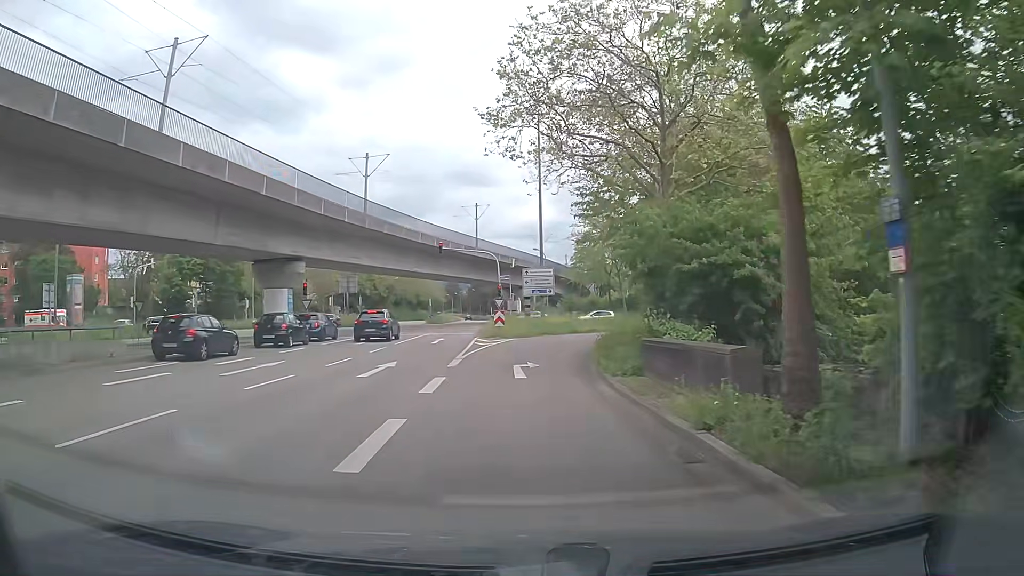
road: tertiary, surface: asphalt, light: Day
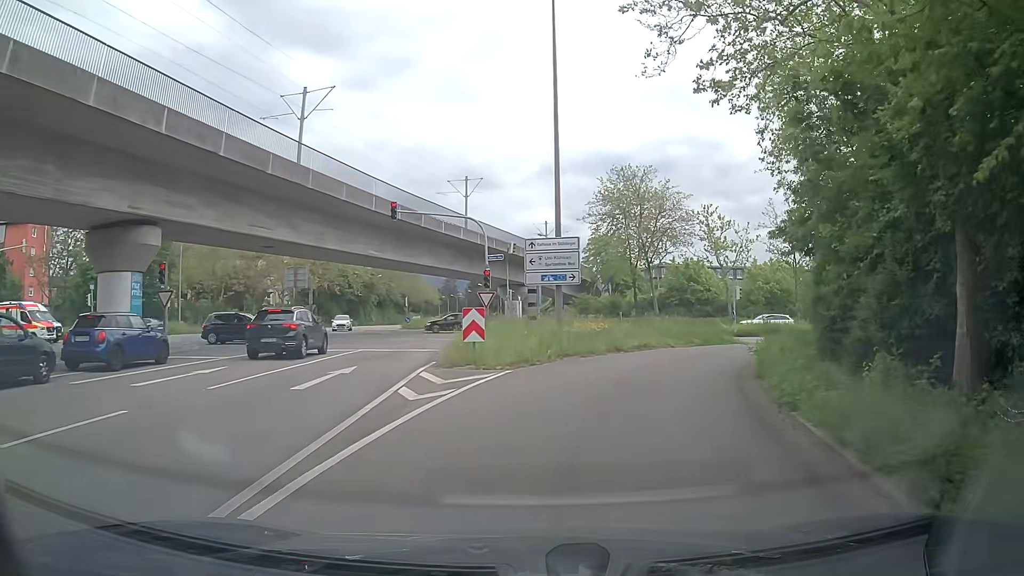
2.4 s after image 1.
(-0.4, +18.3) m; 0°
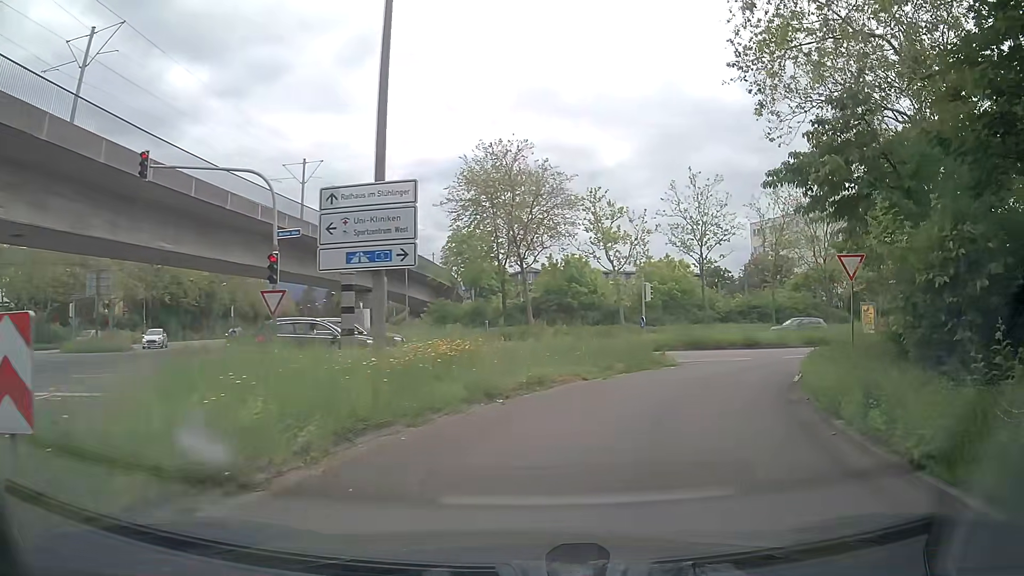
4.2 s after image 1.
(+1.0, +11.6) m; +11°
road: secondary_link
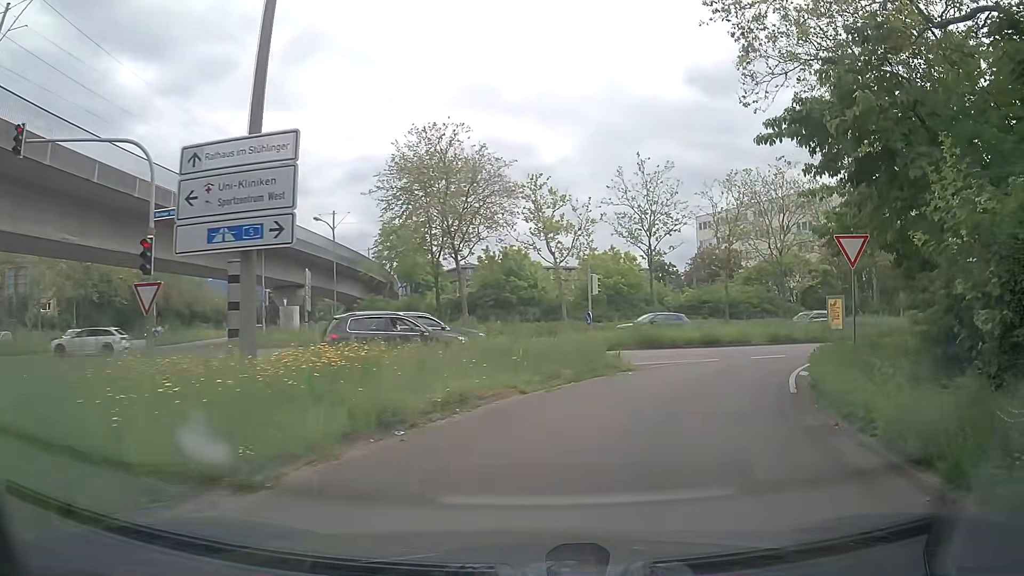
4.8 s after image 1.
(+0.2, +3.5) m; +6°
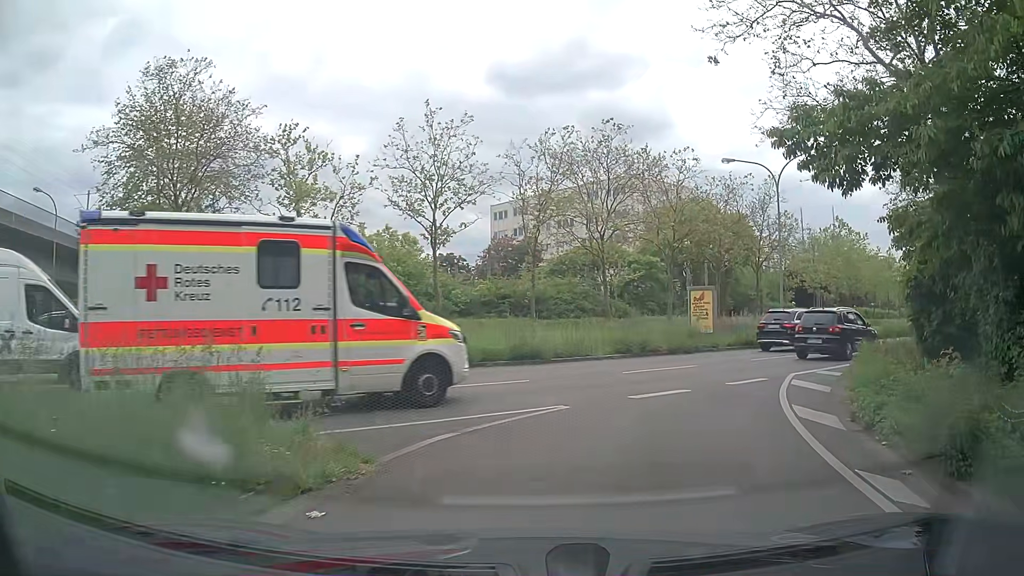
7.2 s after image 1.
(+1.8, +11.6) m; +17°
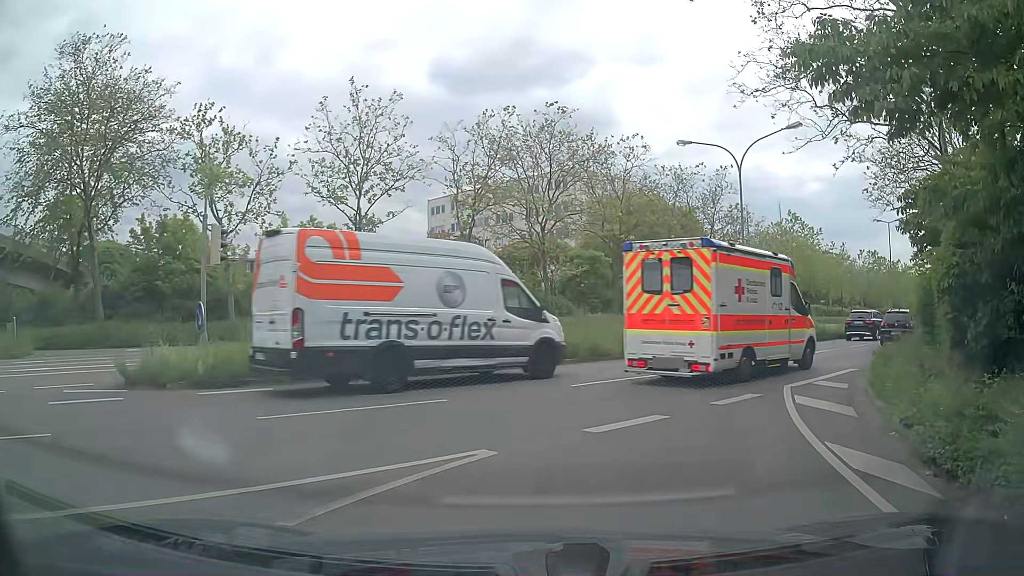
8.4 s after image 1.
(+0.2, +3.3) m; +7°
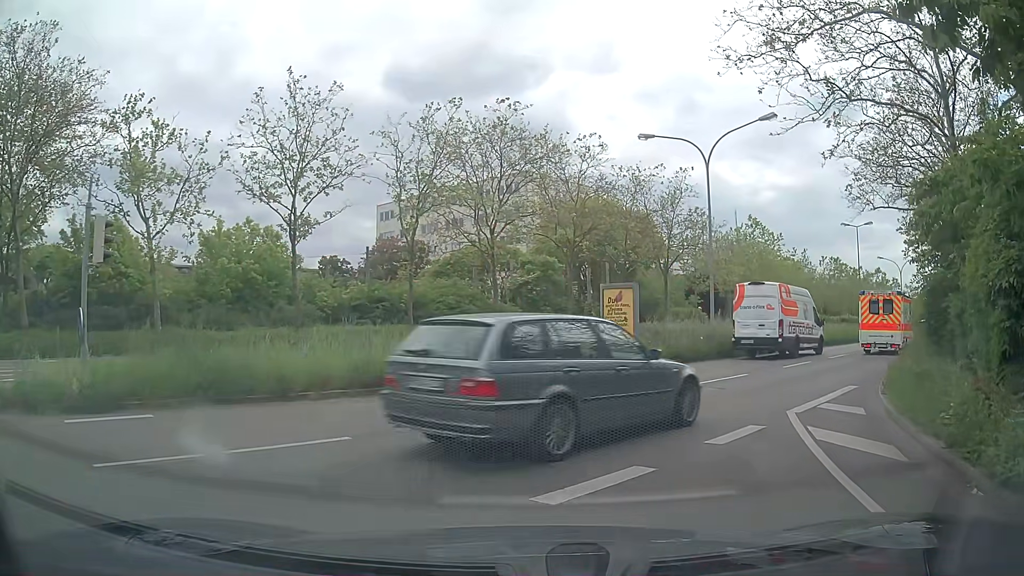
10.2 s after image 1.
(-0.1, +2.7) m; +4°
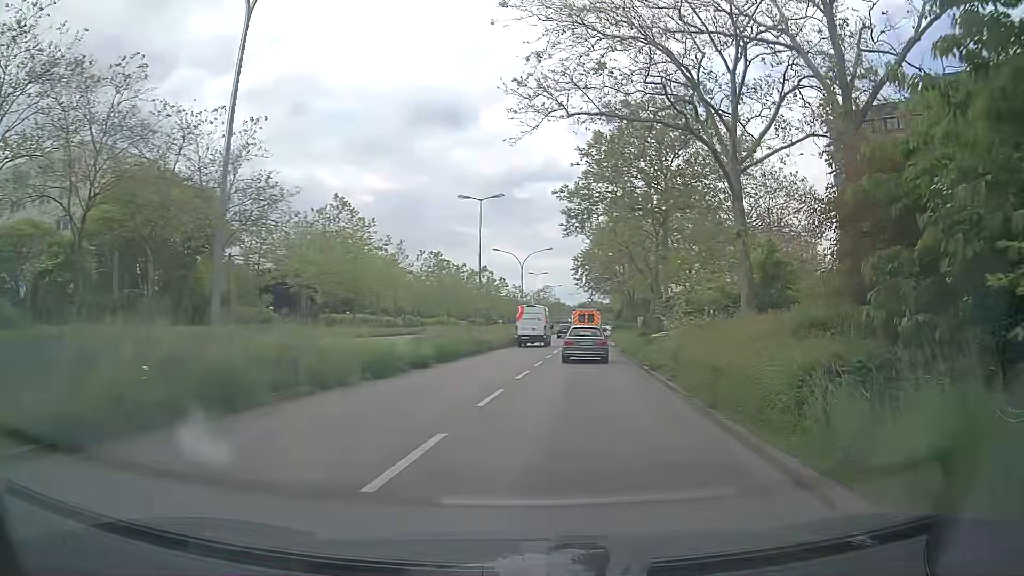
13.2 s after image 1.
(+4.3, +15.4) m; +34°
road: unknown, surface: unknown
